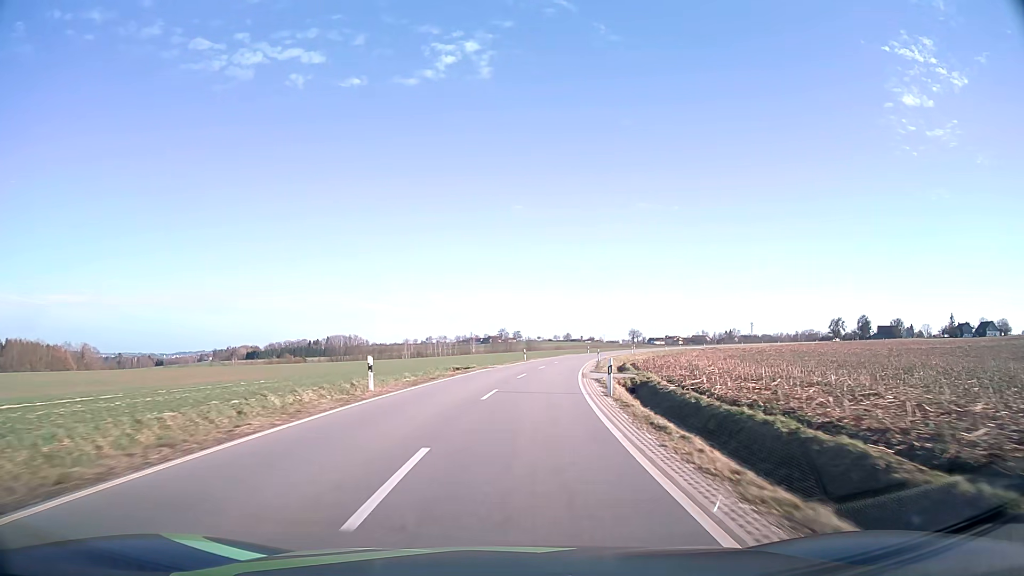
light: Day
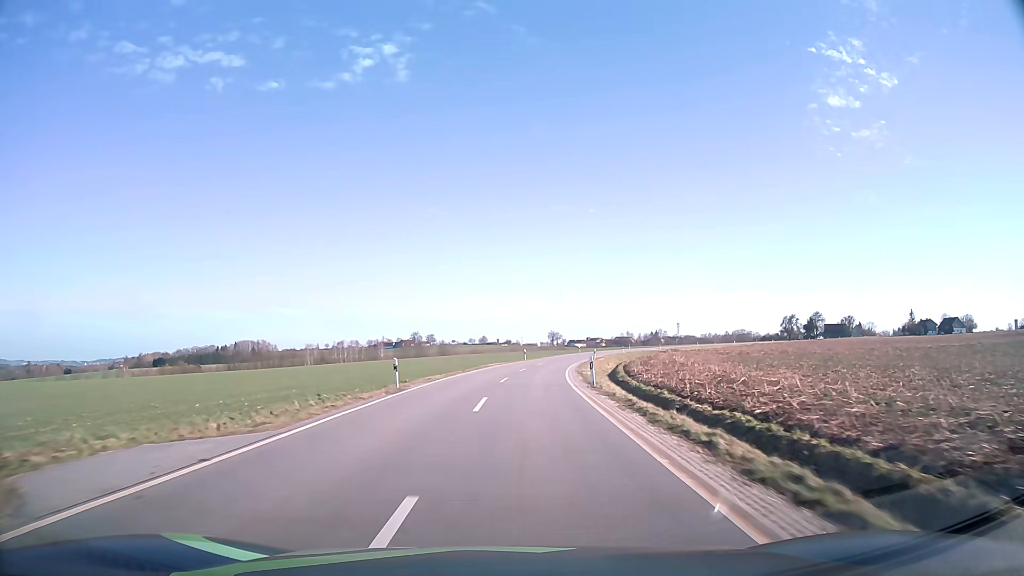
(+2.5, +39.3) m; +7°
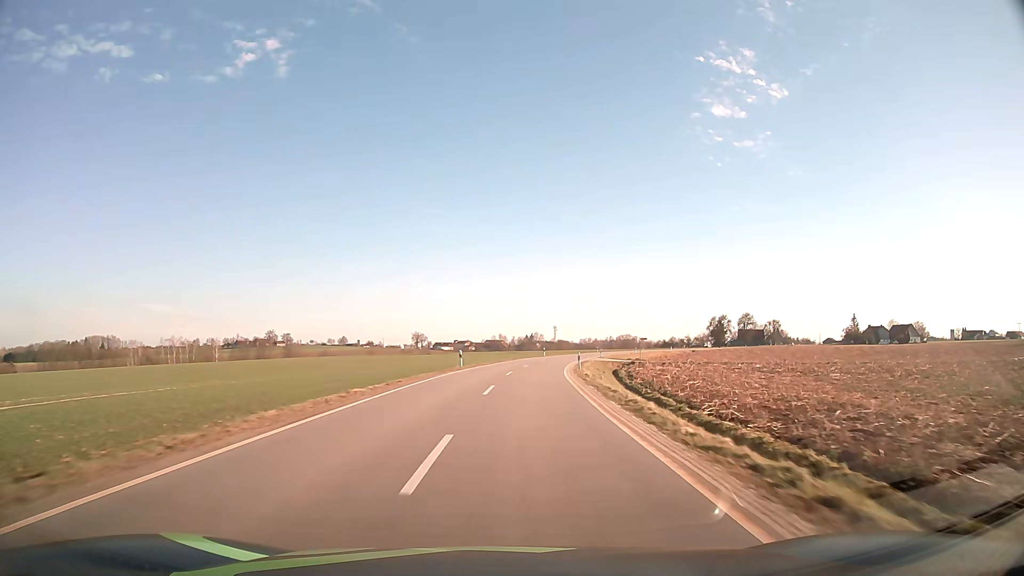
(+6.4, +68.8) m; +11°
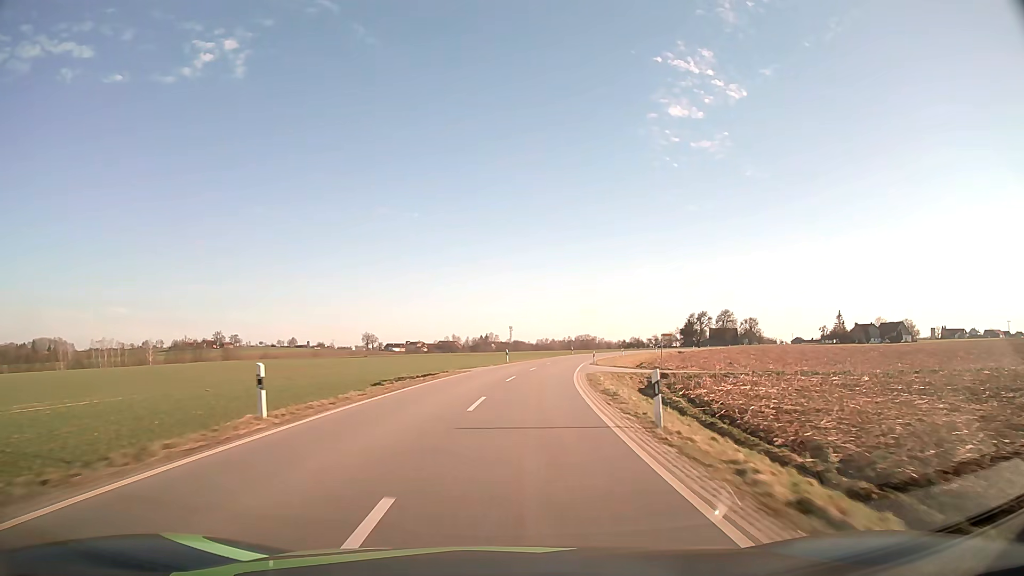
(+1.0, +28.4) m; +4°
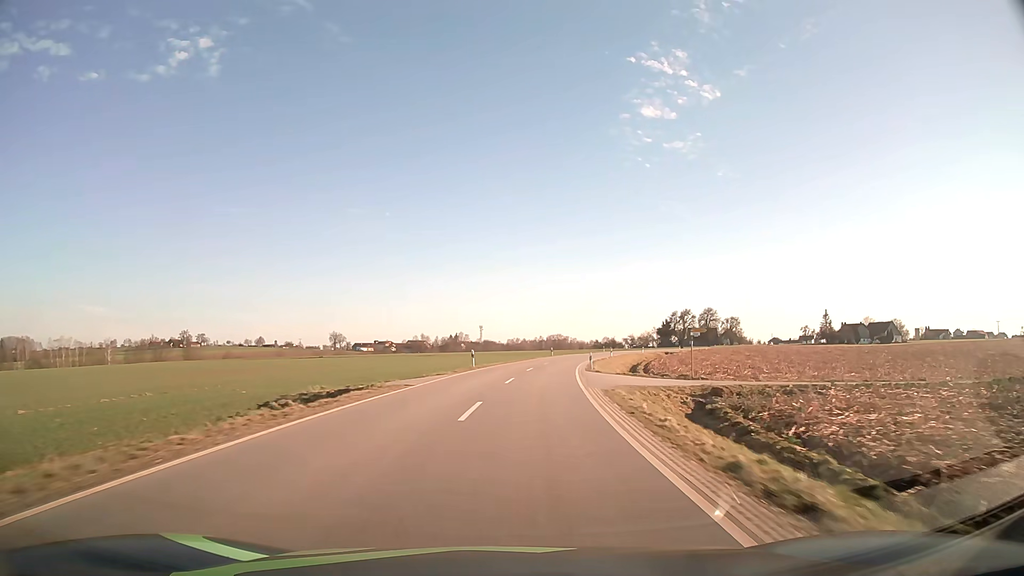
(+0.3, +14.4) m; +2°
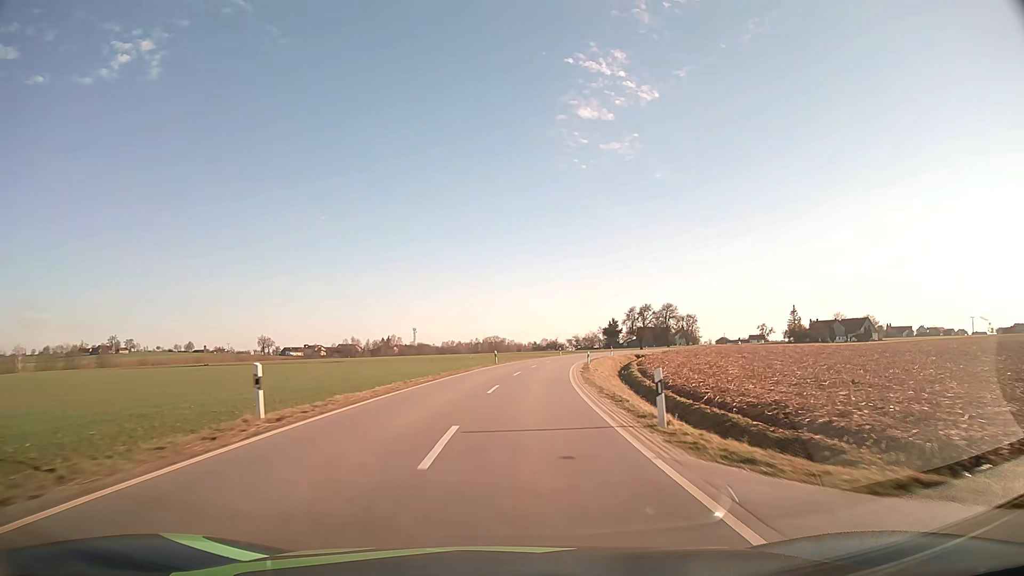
(+1.4, +28.9) m; +5°
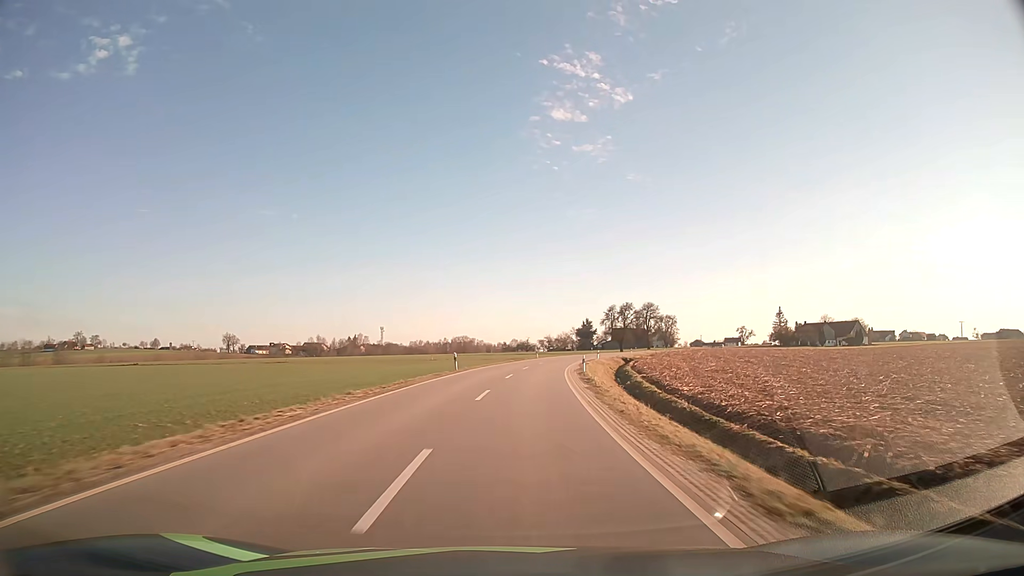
(+0.3, +14.6) m; +3°
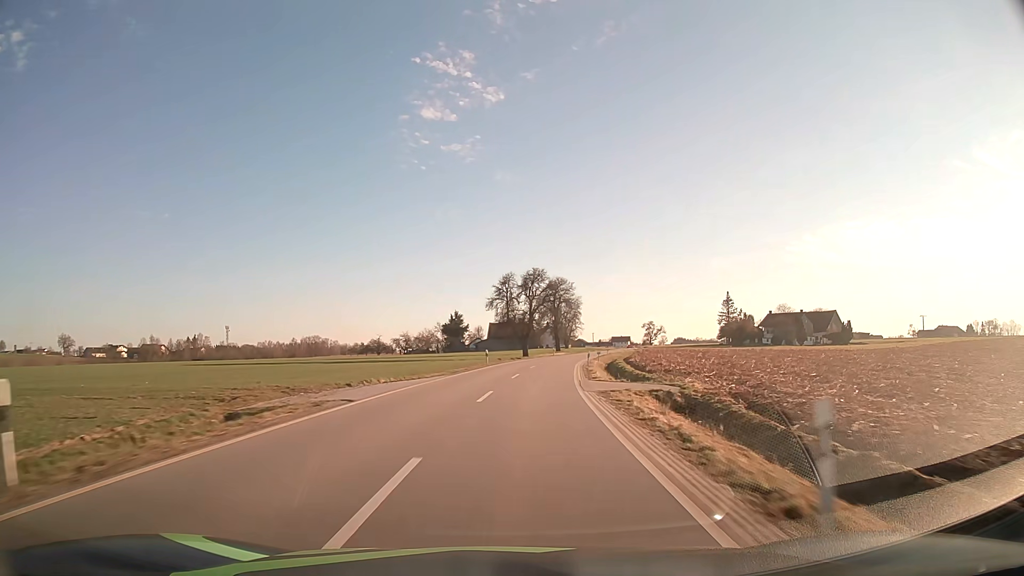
(+7.3, +73.4) m; +11°
(0, +10) (+1, +20) (+1, +30) (+2, +40) (+4, +50) (+5, +60) (+7, +70) (+9, +79) (+11, +89) (+13, +99) m
